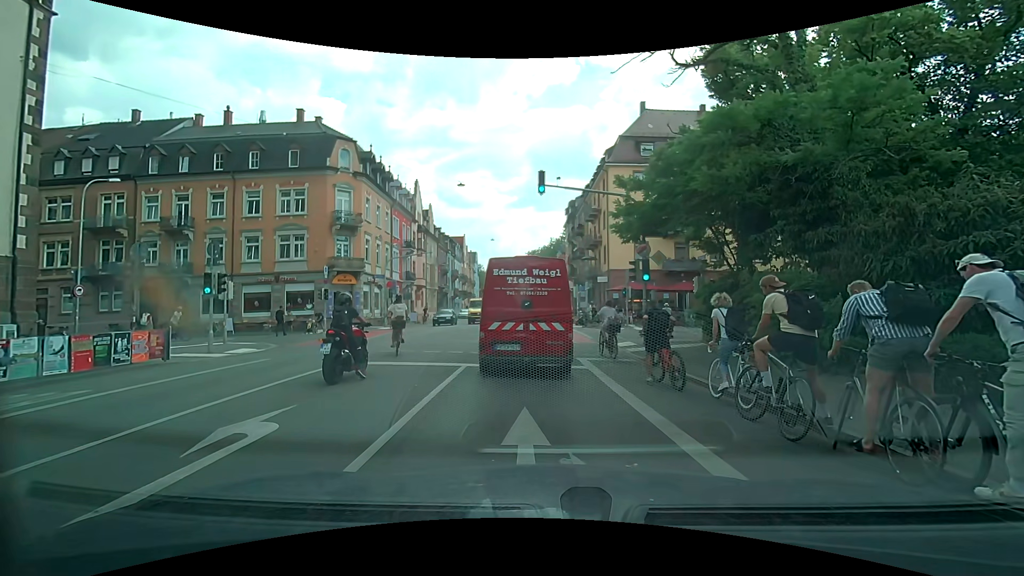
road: secondary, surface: asphalt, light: Day
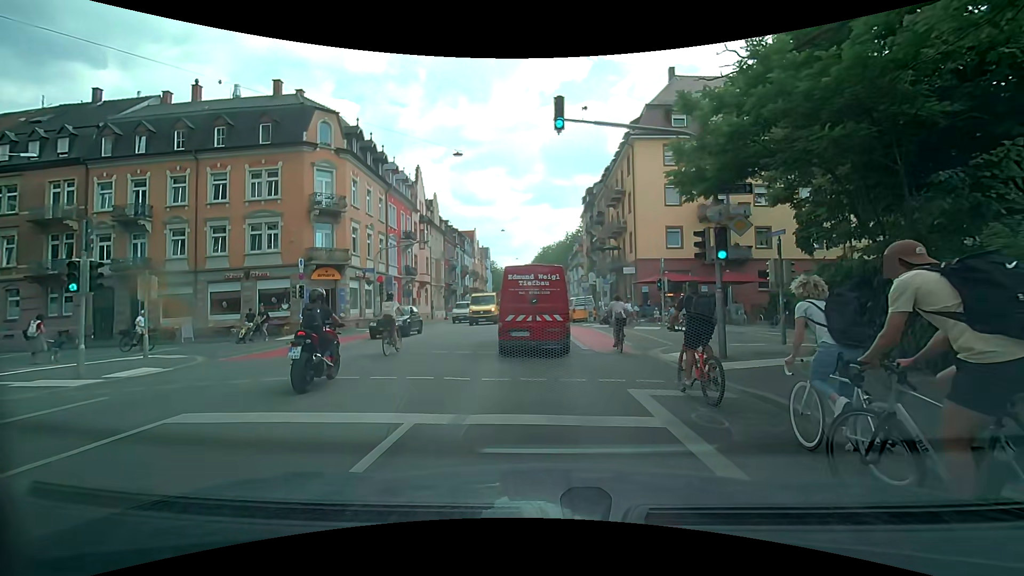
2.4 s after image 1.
(-0.1, +6.4) m; -1°
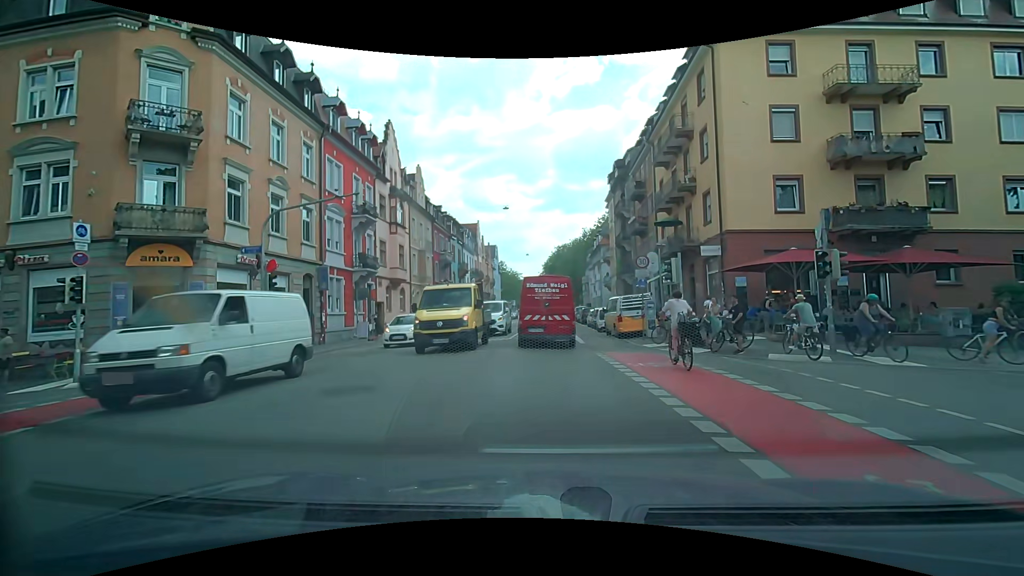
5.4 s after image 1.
(-0.4, +16.1) m; -1°
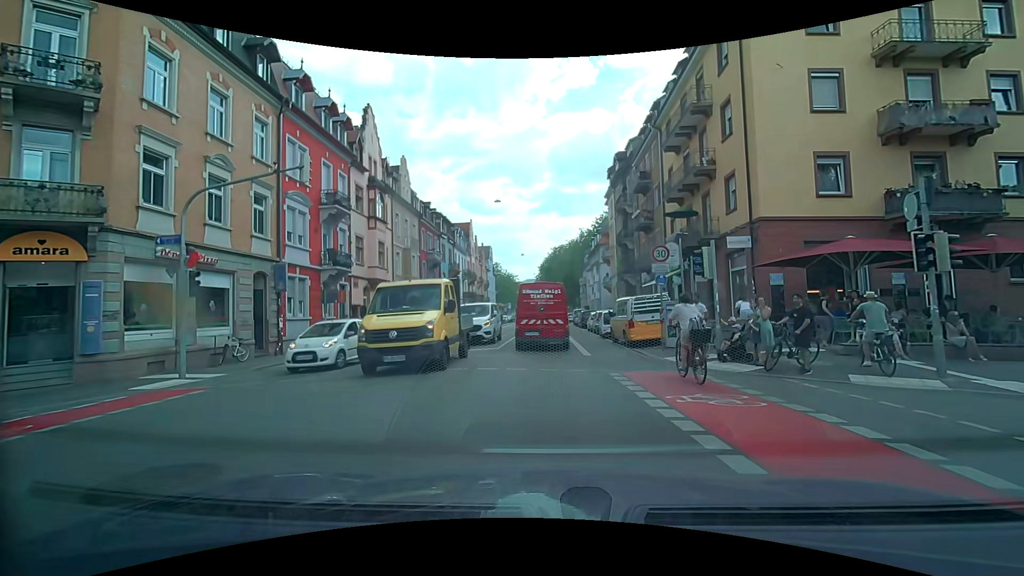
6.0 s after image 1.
(0.0, +4.1) m; 0°
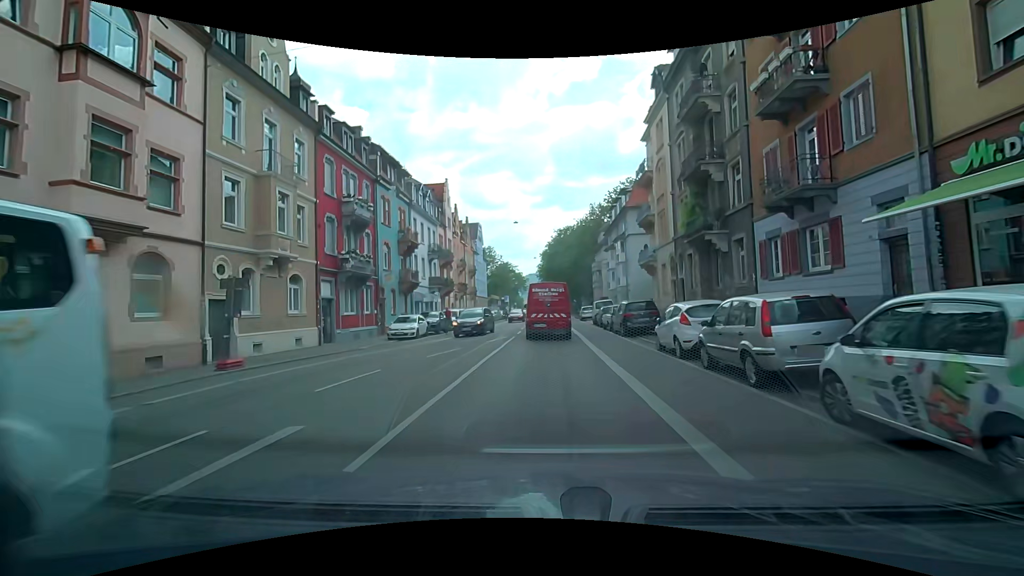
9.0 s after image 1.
(-0.2, +23.7) m; 0°
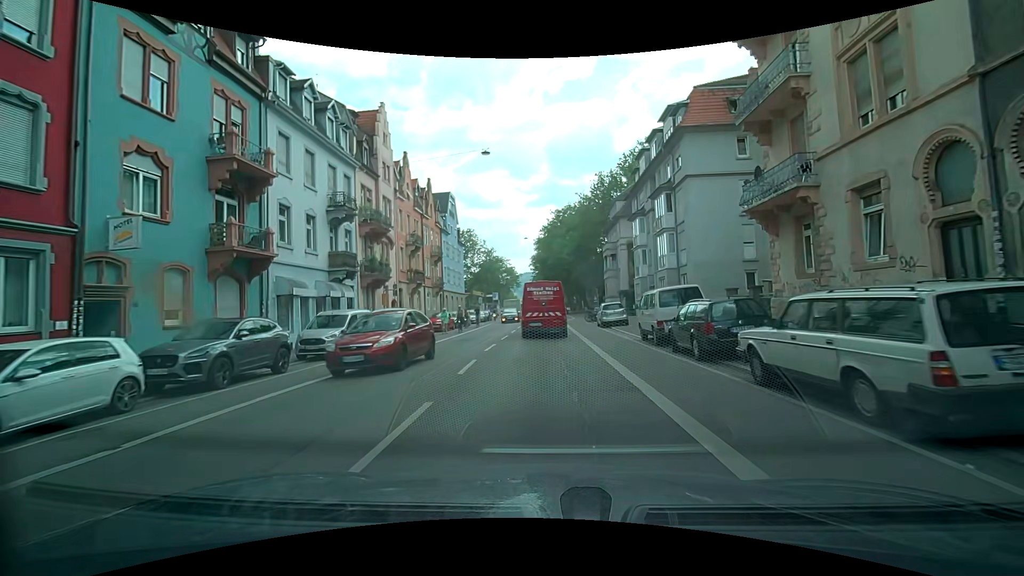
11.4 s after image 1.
(-0.3, +23.2) m; 0°
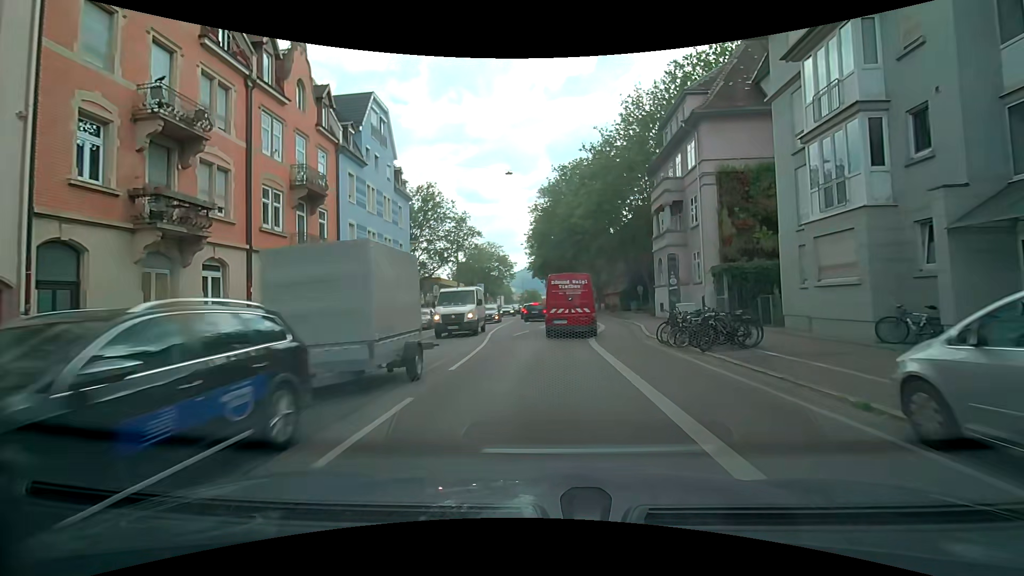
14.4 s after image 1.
(-0.3, +29.8) m; 0°
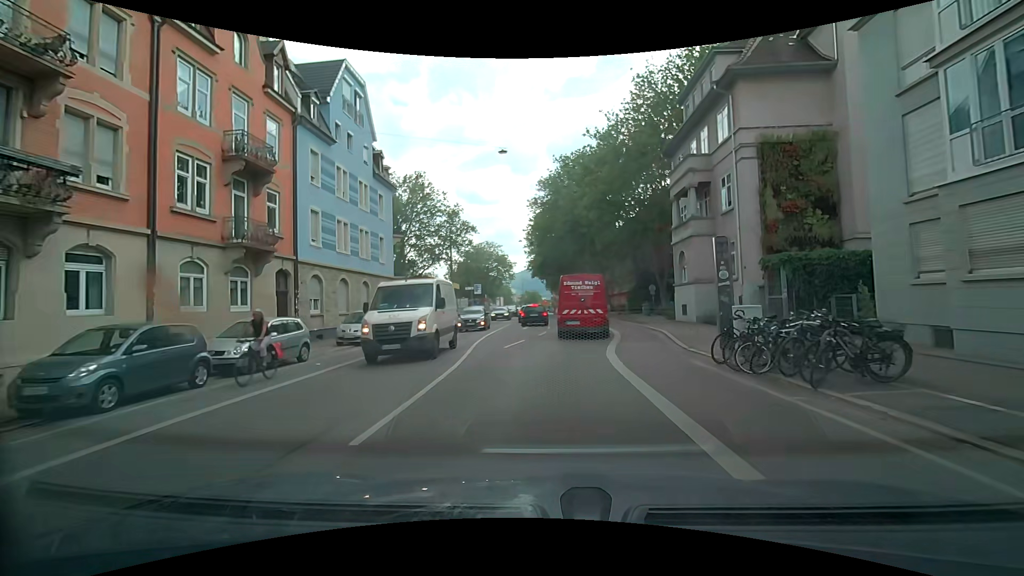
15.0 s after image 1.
(-0.1, +5.2) m; -1°
(0, +10) (+1, +20) (+2, +30) (+2, +40) (+2, +50) (+1, +60) (0, +70) (0, +80) (-1, +90) (-1, +100) m
